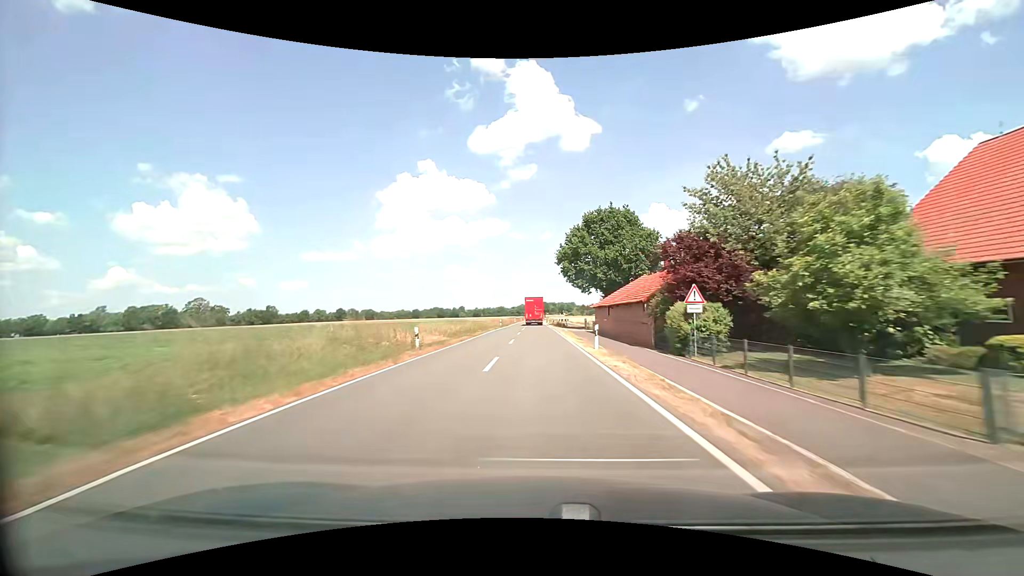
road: secondary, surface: asphalt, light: Day
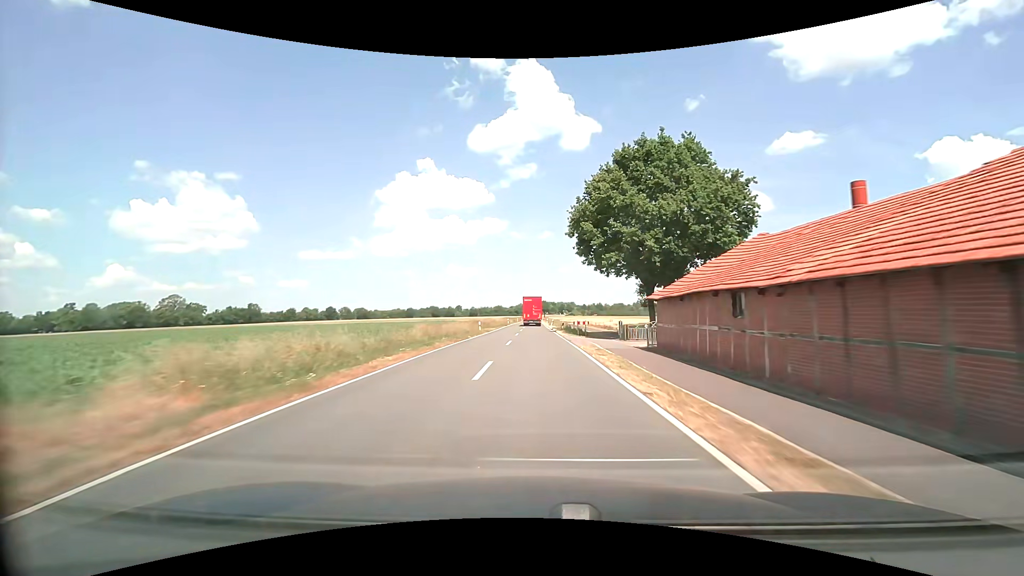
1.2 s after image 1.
(-0.1, +25.7) m; 0°
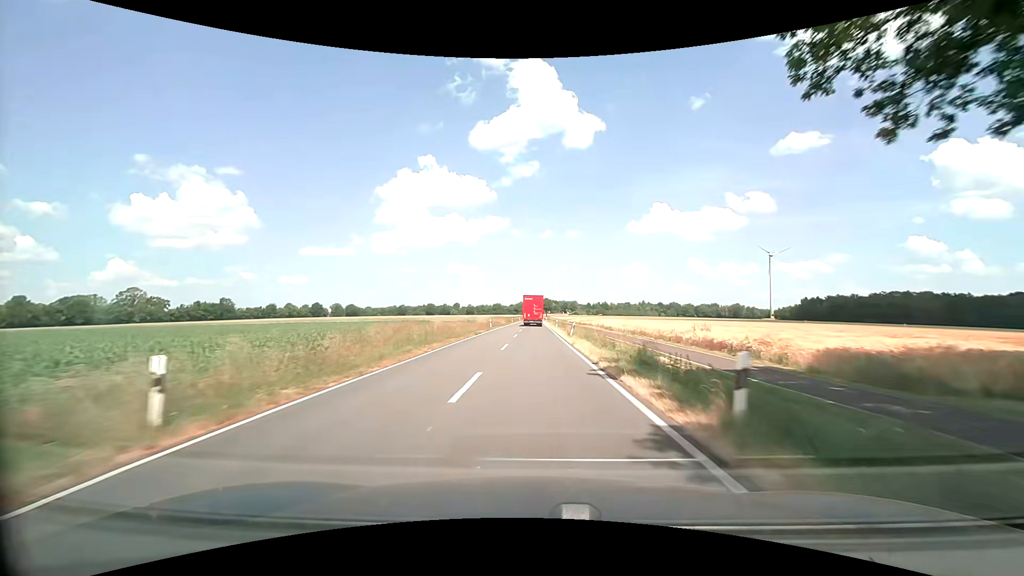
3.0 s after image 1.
(-0.1, +38.7) m; -1°
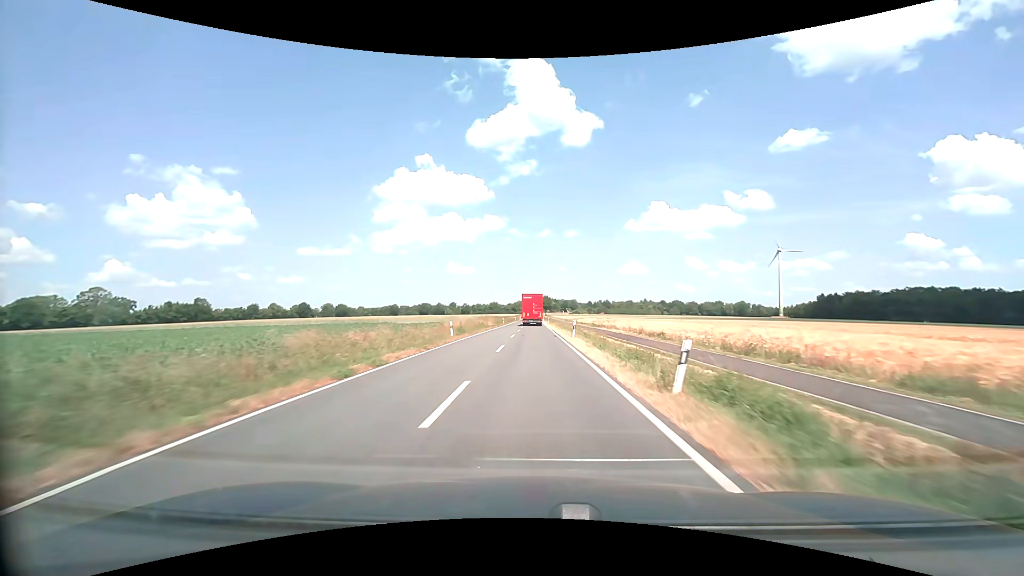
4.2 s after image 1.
(+0.3, +25.9) m; +1°
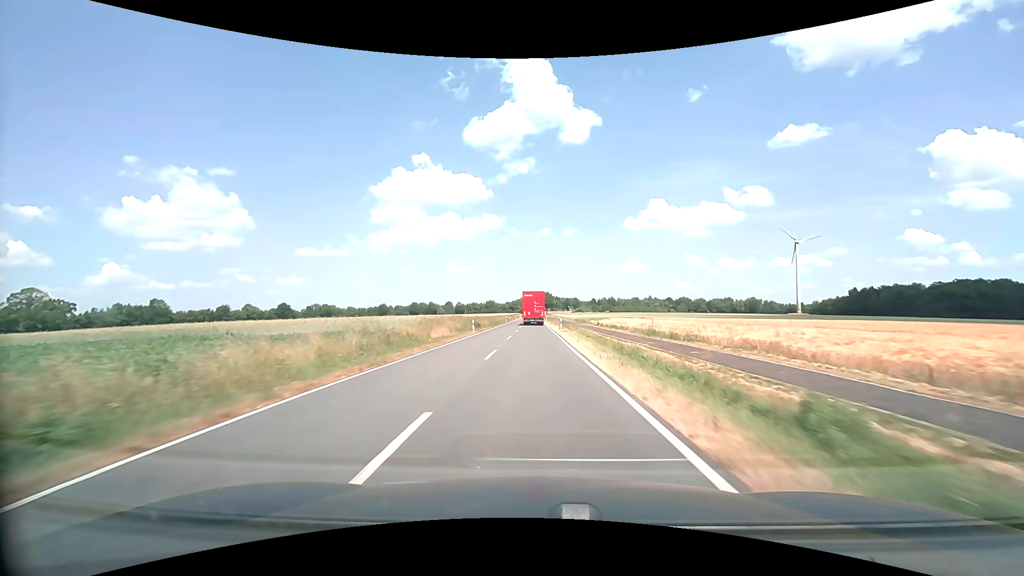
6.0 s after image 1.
(0.0, +39.4) m; 0°
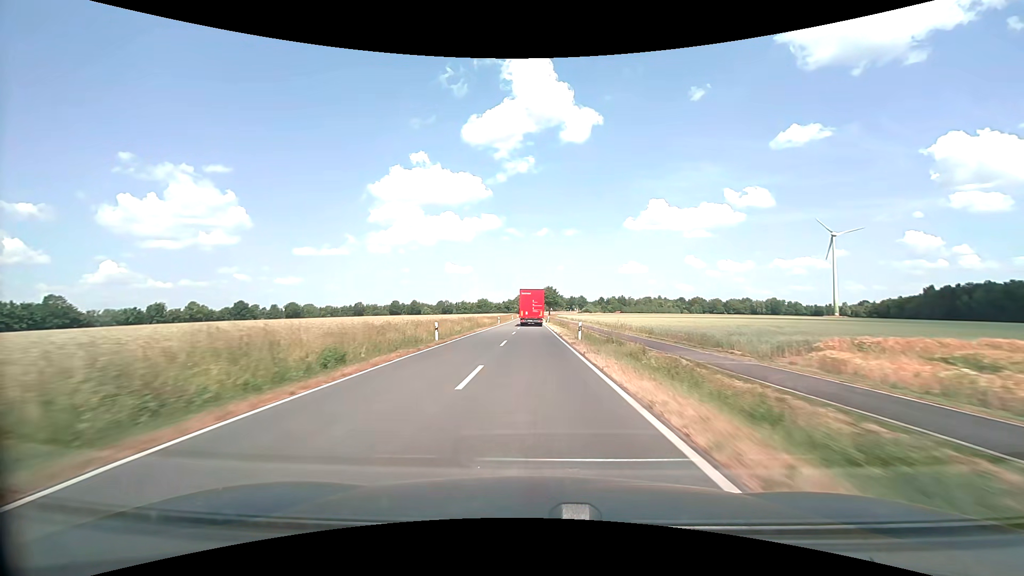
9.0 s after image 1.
(-0.2, +66.1) m; 0°
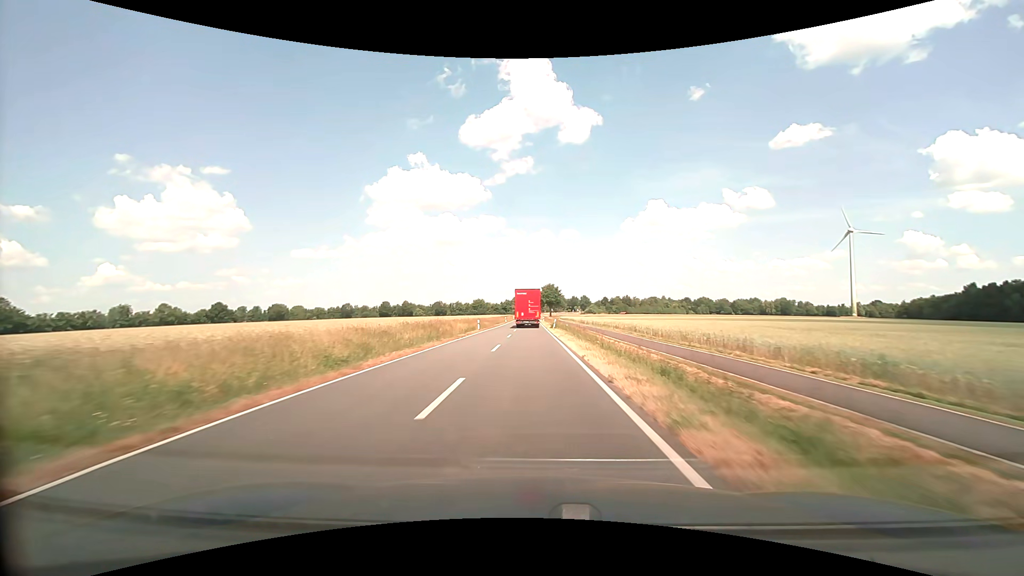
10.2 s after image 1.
(0.0, +26.5) m; 0°
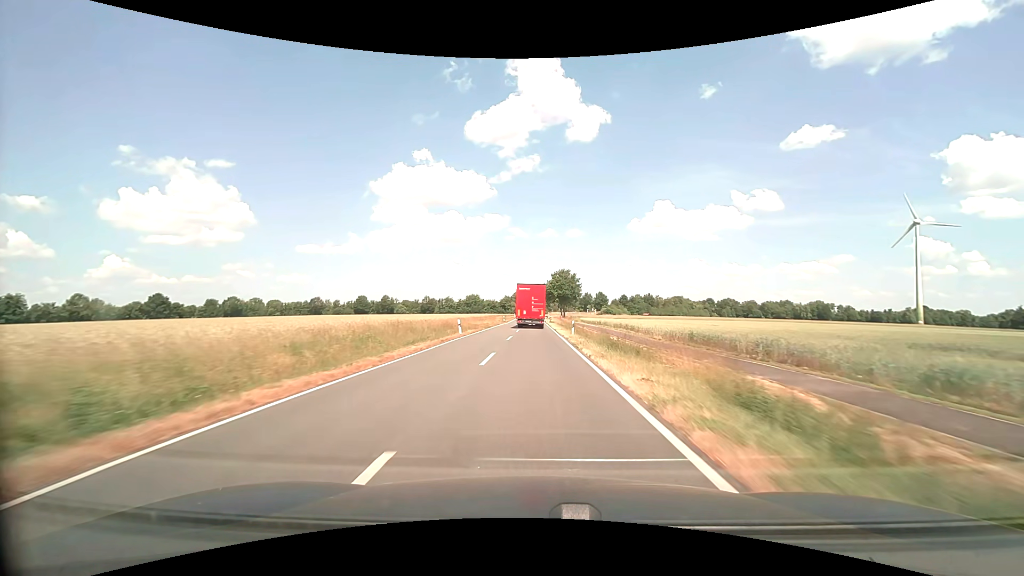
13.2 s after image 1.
(-0.5, +65.7) m; -1°
(0, +10) (0, +20) (0, +30) (0, +40) (0, +50) (0, +60) (0, +70) (0, +80) (0, +90) (0, +100) m
